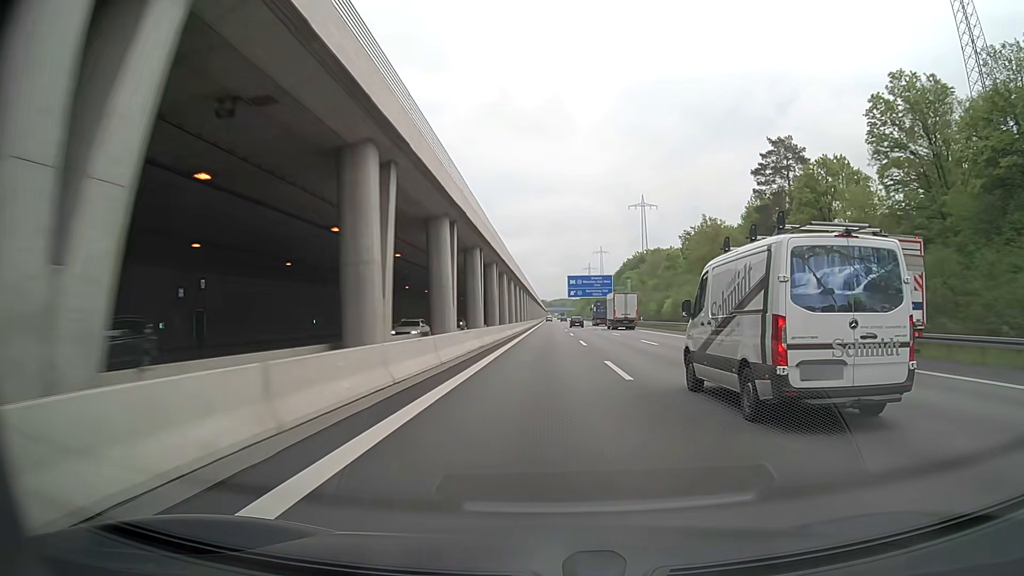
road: motorway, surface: asphalt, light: Day
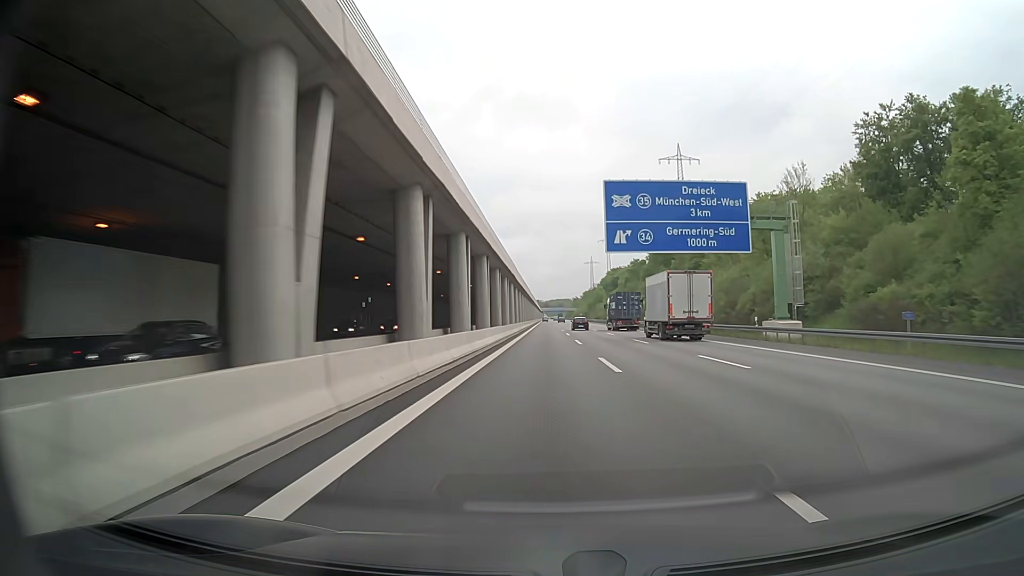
(+0.2, +106.0) m; 0°
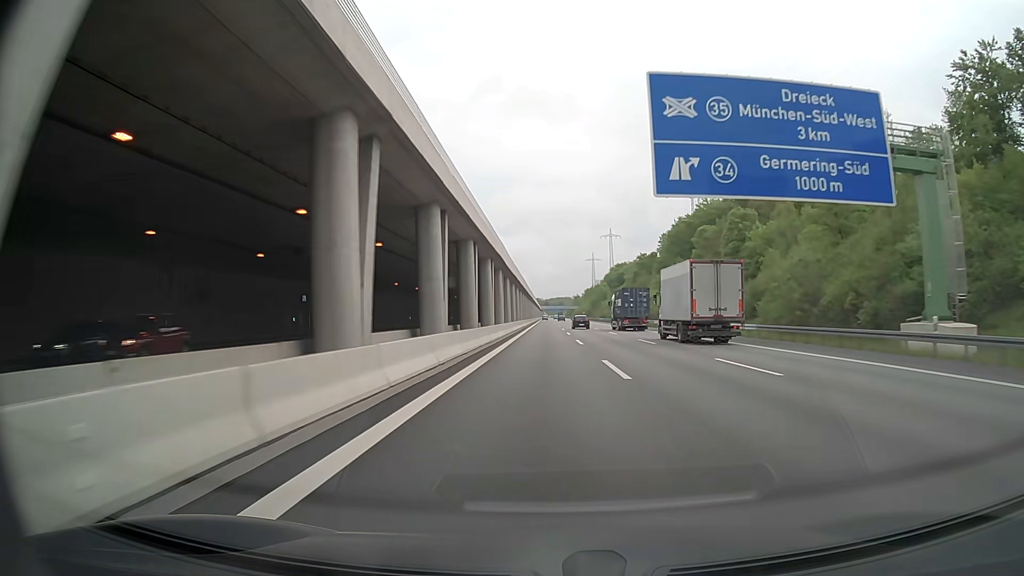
(0.0, +20.8) m; 0°
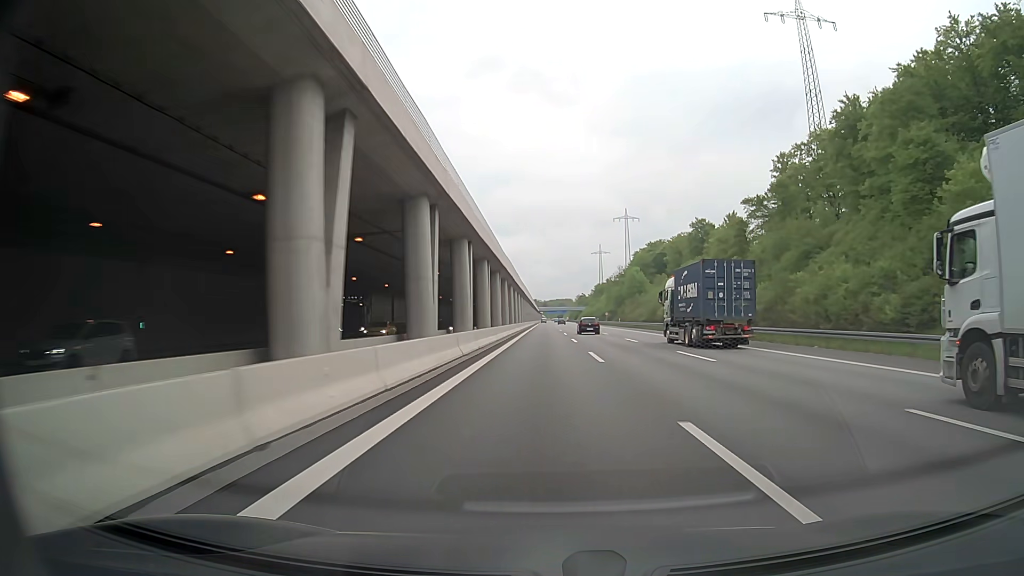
(0.0, +102.5) m; 0°
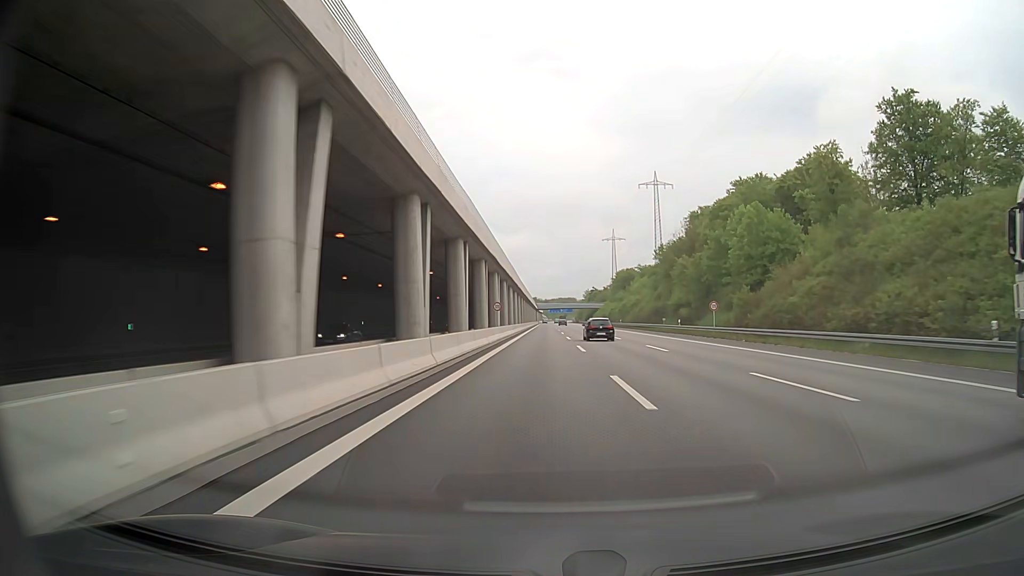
(0.0, +101.3) m; 0°
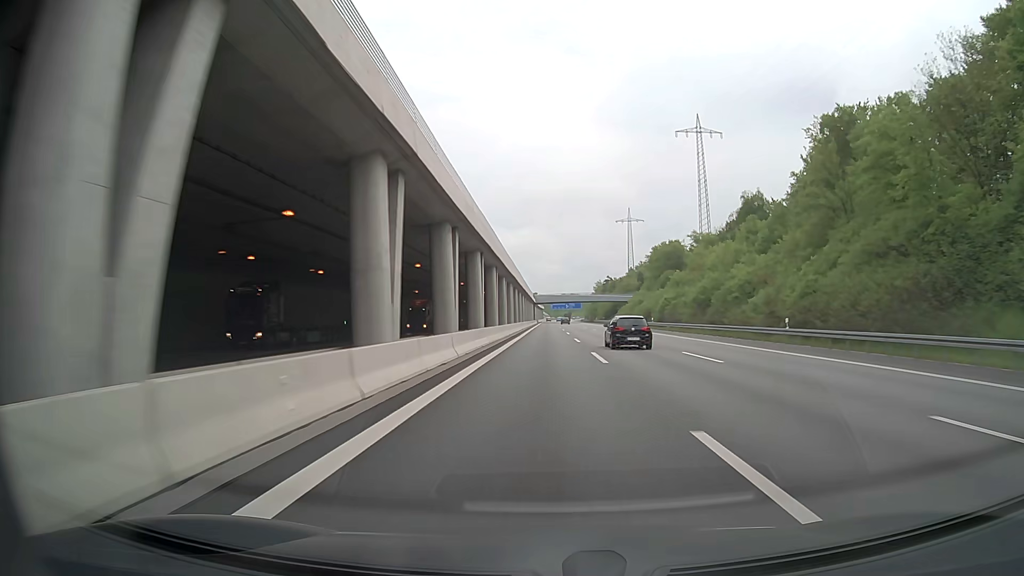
(-0.2, +81.0) m; 0°
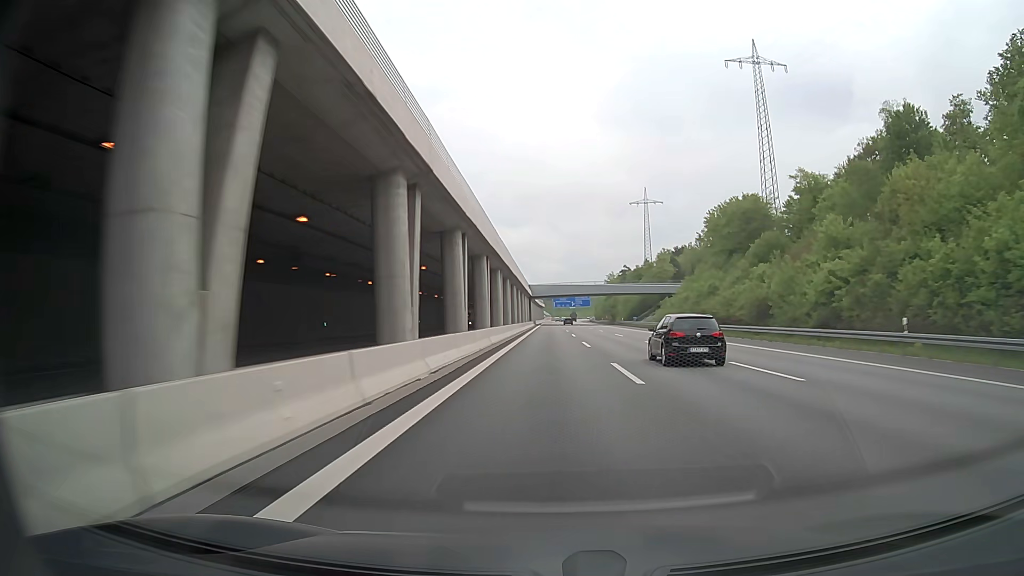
(-0.1, +60.8) m; 0°
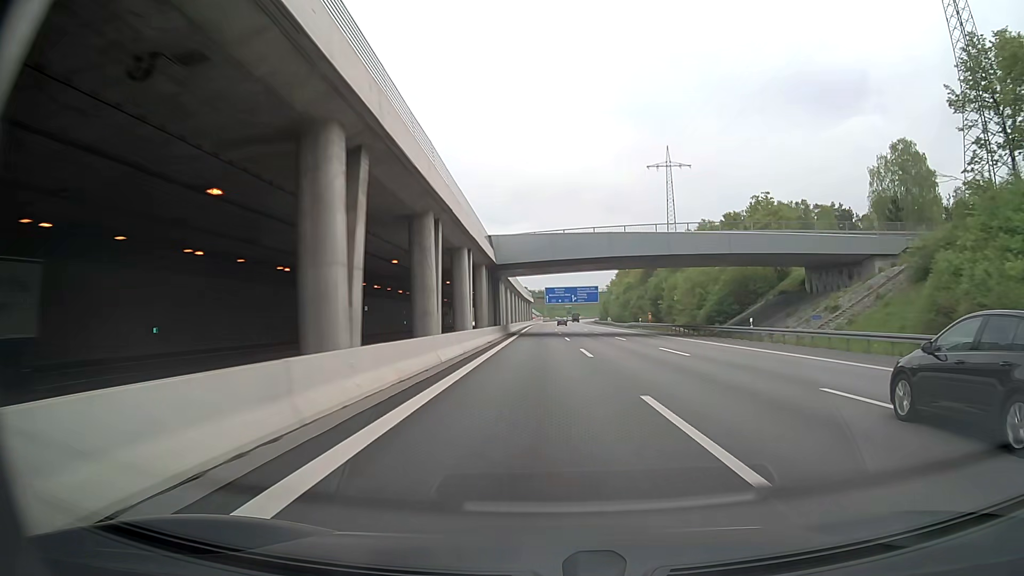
(+0.3, +80.4) m; +1°
(0, +10) (0, +20) (0, +30) (0, +40) (+1, +50) (+1, +60) (+1, +70) (+1, +80) (+1, +90) (+2, +100) m
